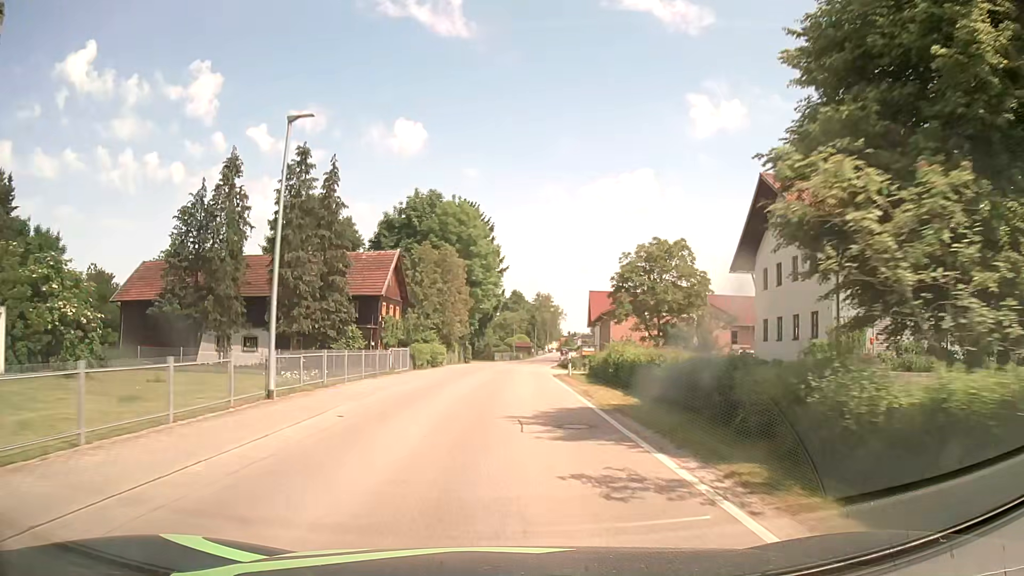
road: secondary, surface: asphalt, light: Day
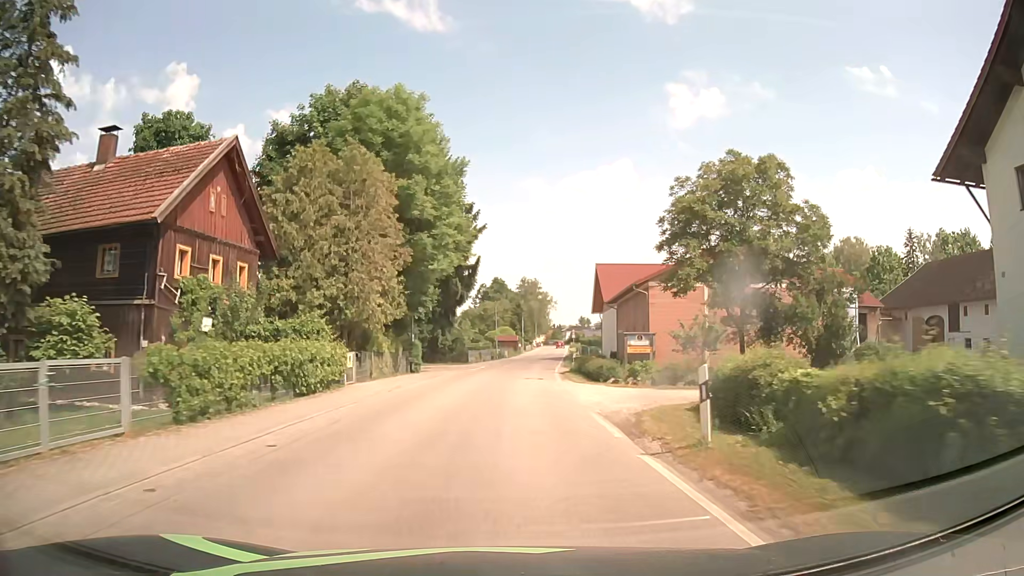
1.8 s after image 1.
(+0.2, +24.2) m; +1°
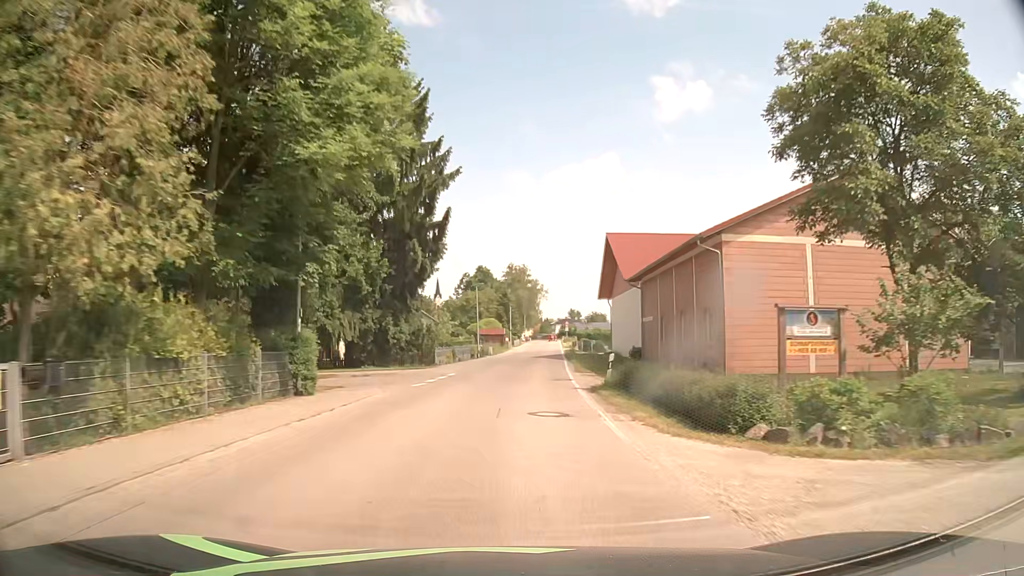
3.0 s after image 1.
(+0.1, +16.3) m; +1°
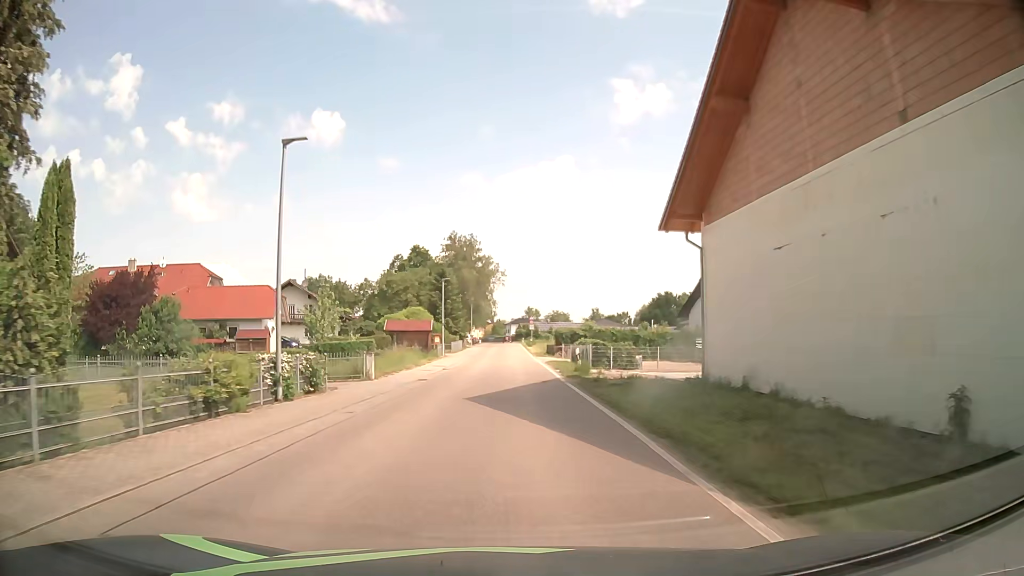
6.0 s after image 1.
(+1.6, +40.1) m; +4°
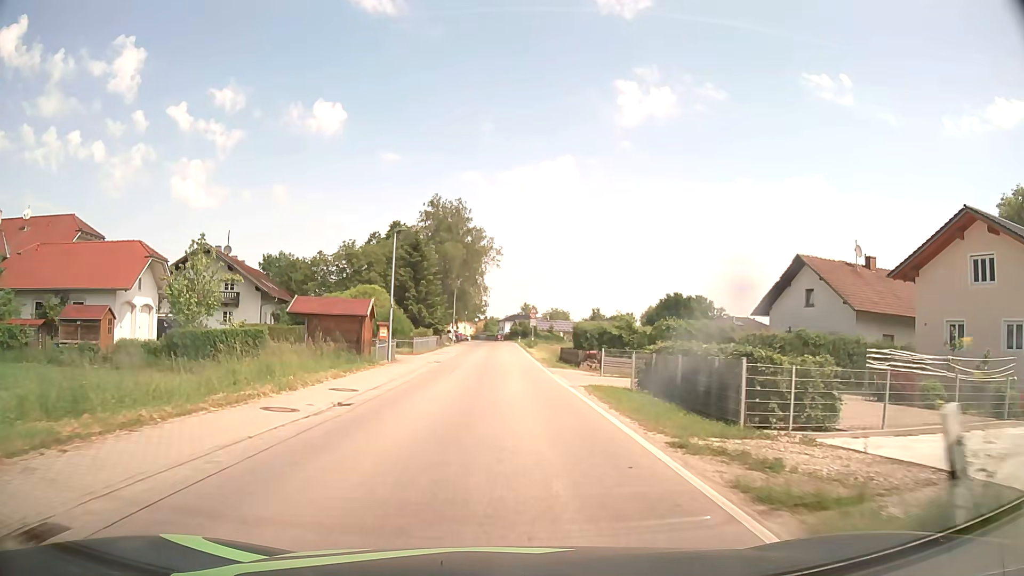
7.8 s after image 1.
(+0.1, +21.7) m; 0°
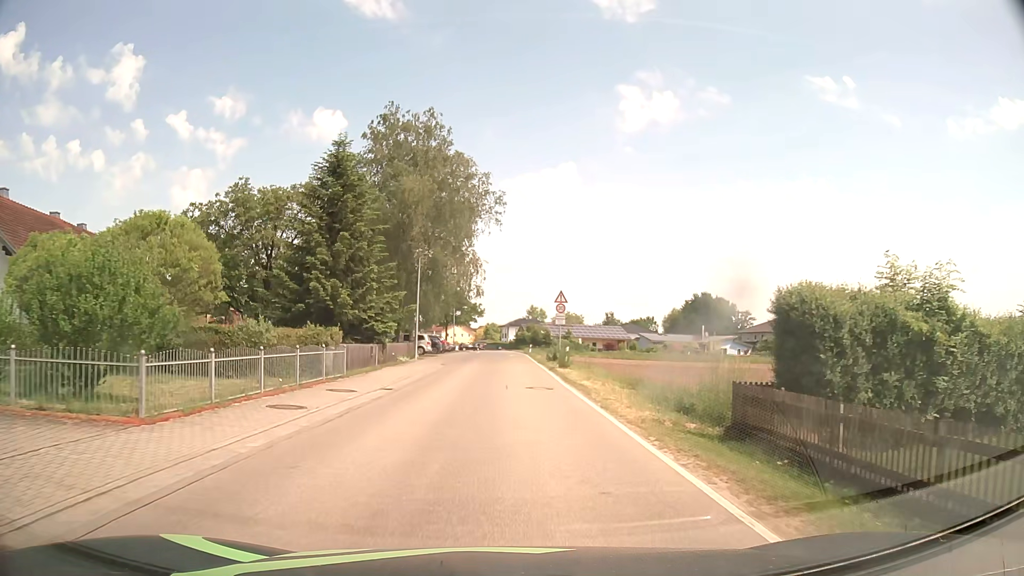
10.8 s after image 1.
(0.0, +30.7) m; 0°
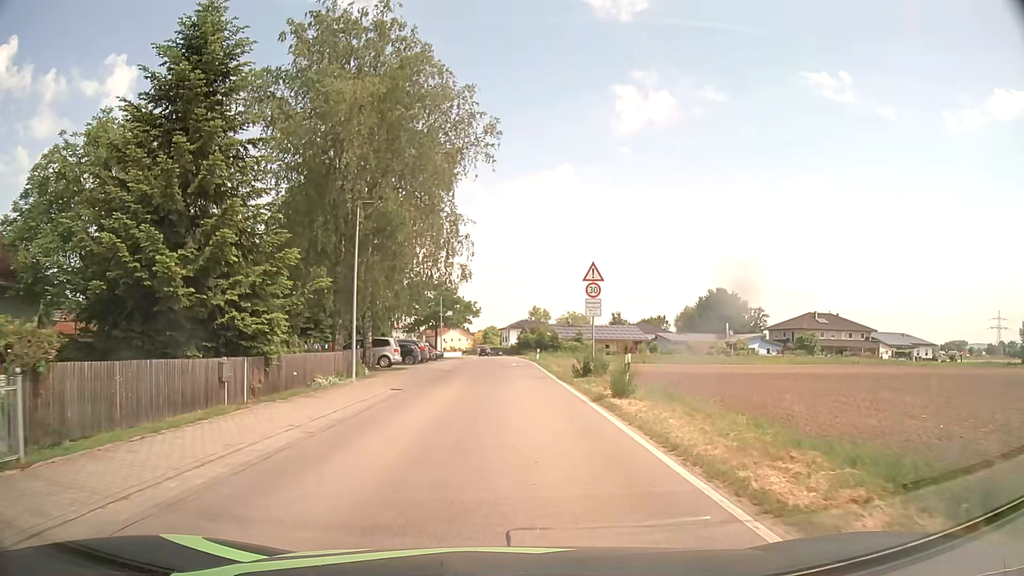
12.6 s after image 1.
(0.0, +15.4) m; 0°
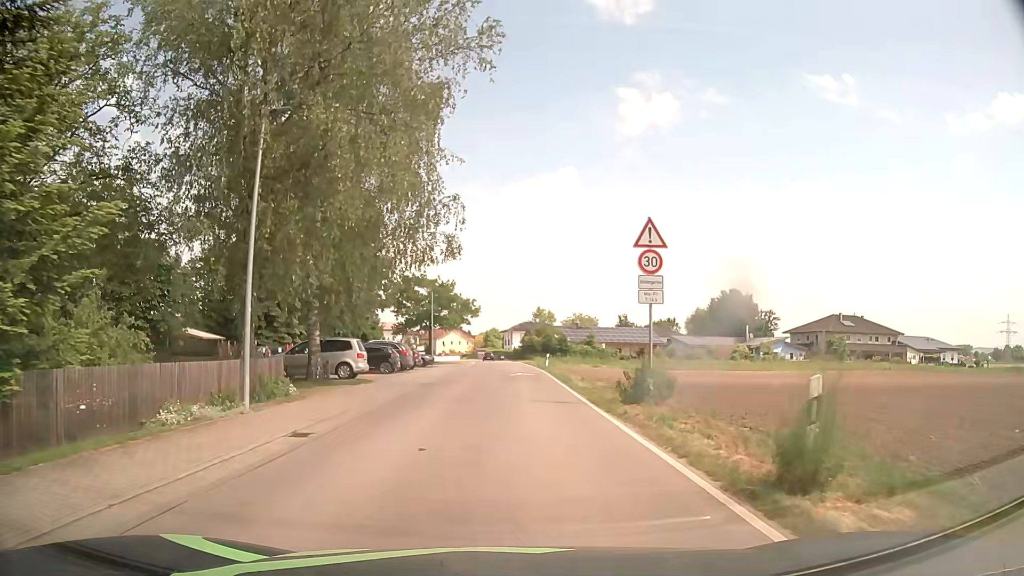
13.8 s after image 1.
(0.0, +9.6) m; 0°
(0, +10) (0, +20) (0, +30) (0, +40) (0, +50) (0, +60) (-1, +70) (-1, +80) (-2, +90) (-2, +100) m
